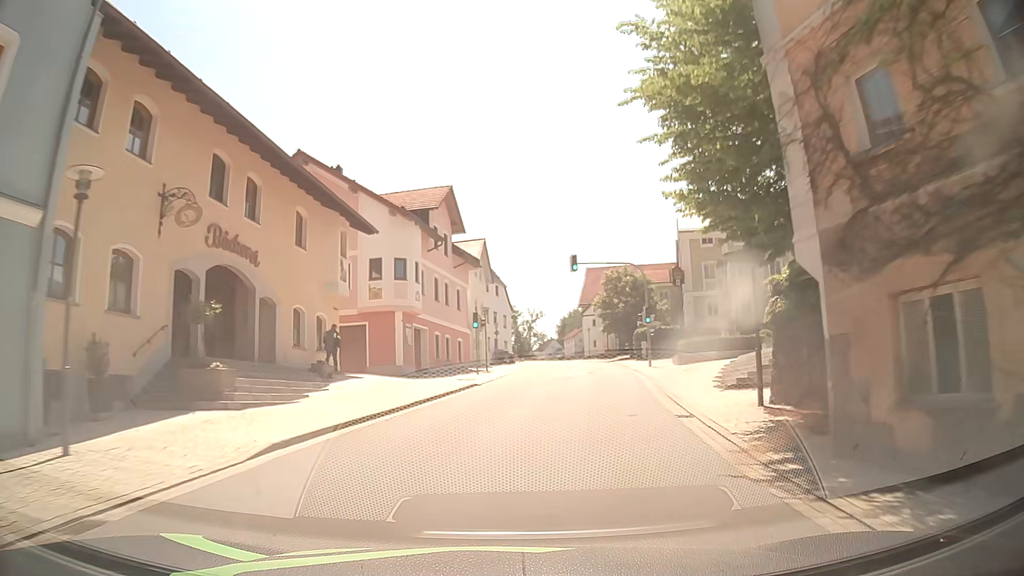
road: tertiary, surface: asphalt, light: Day
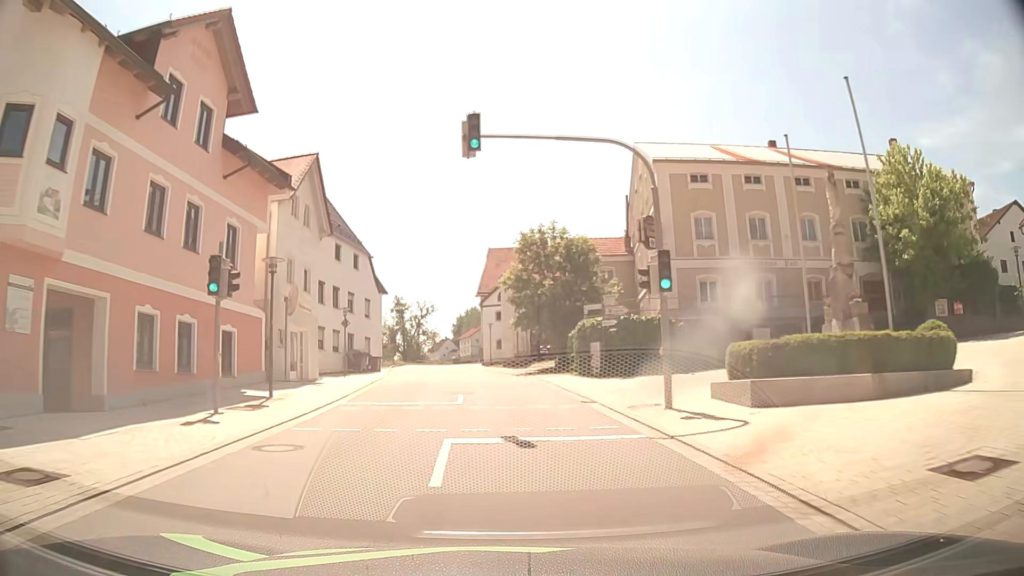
(+2.3, +22.8) m; +9°
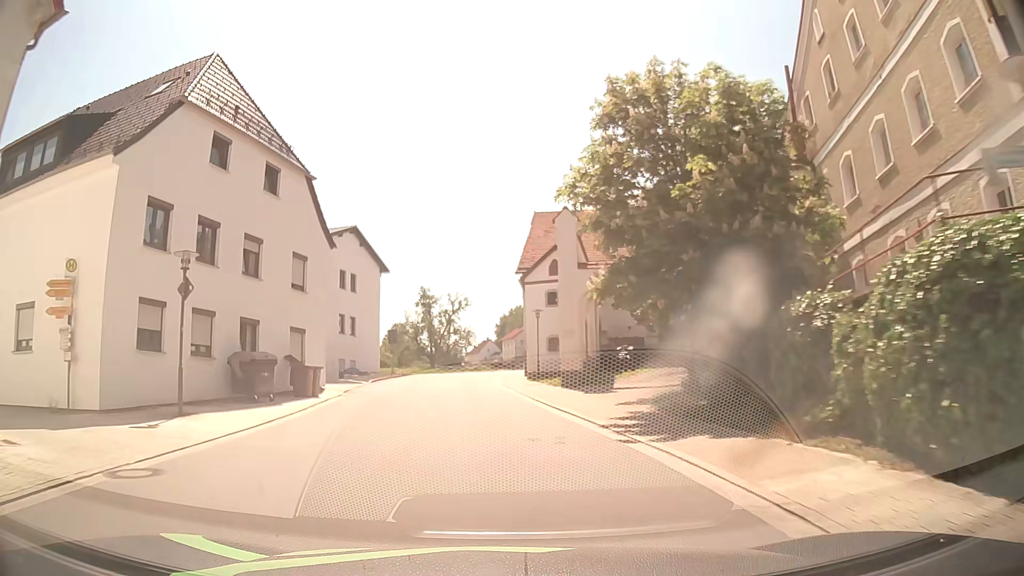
(-0.6, +23.3) m; -4°
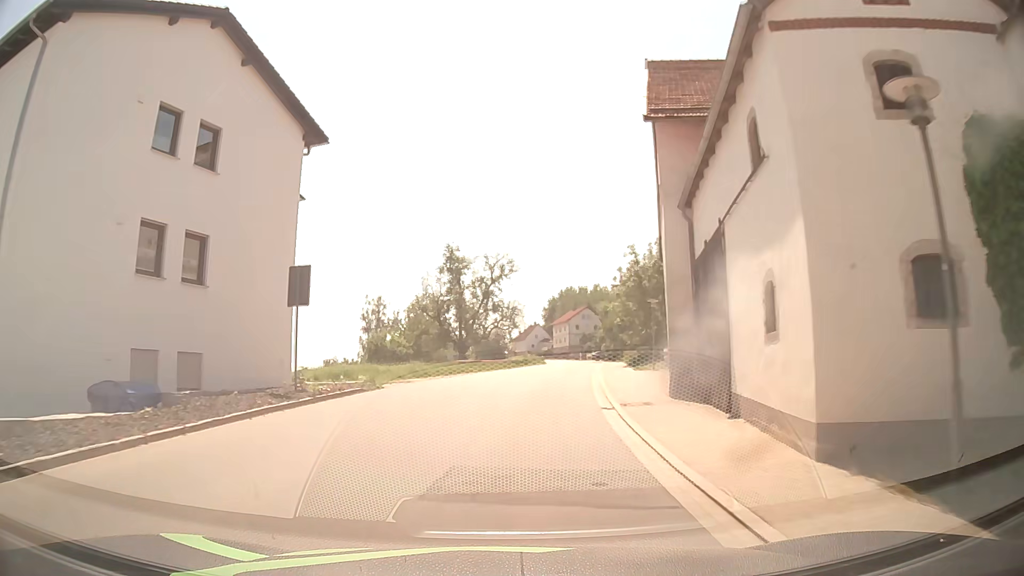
(-1.8, +31.1) m; -4°
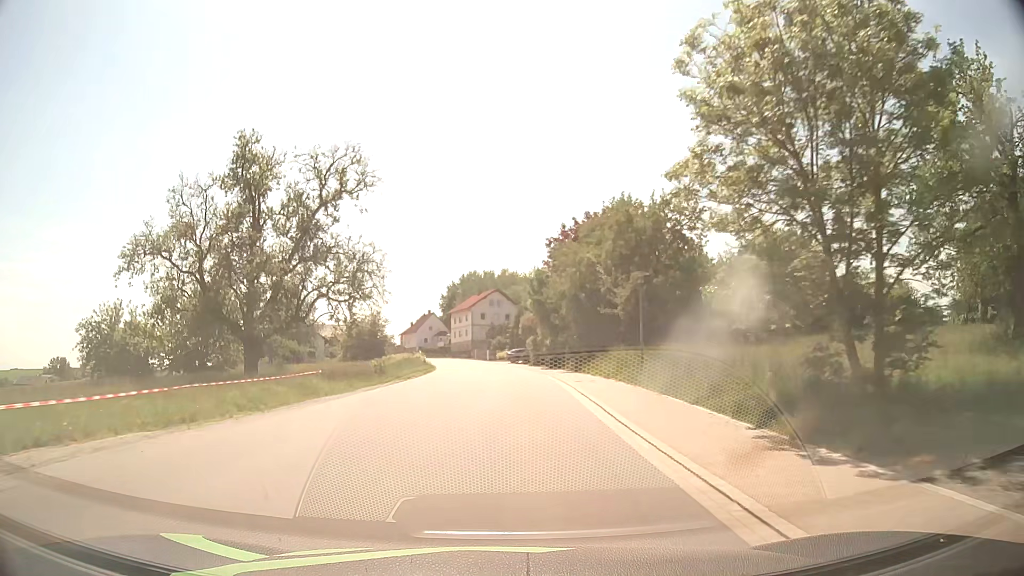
(+3.0, +39.0) m; +8°
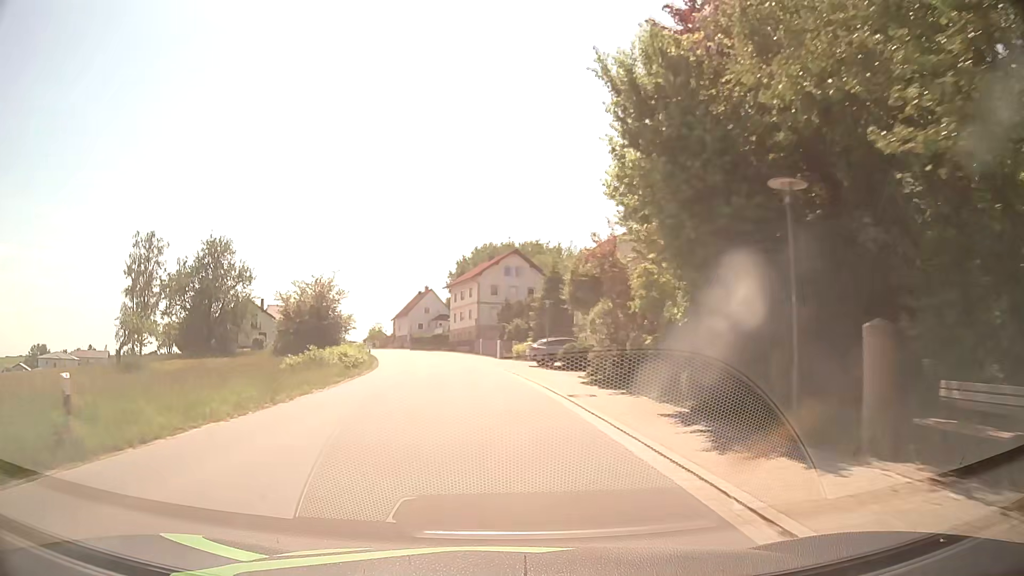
(0.0, +39.1) m; -2°
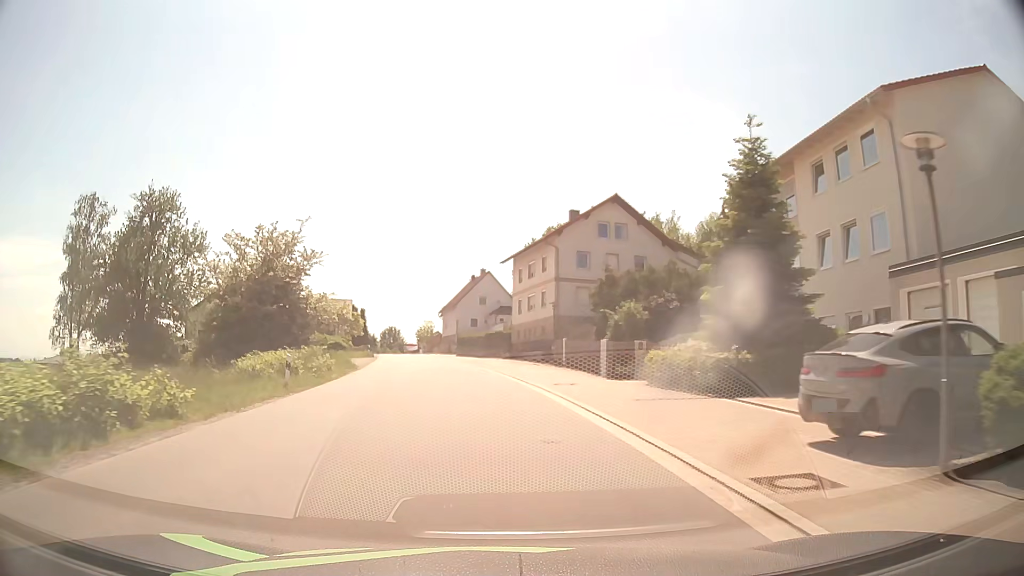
(-1.6, +31.2) m; -6°
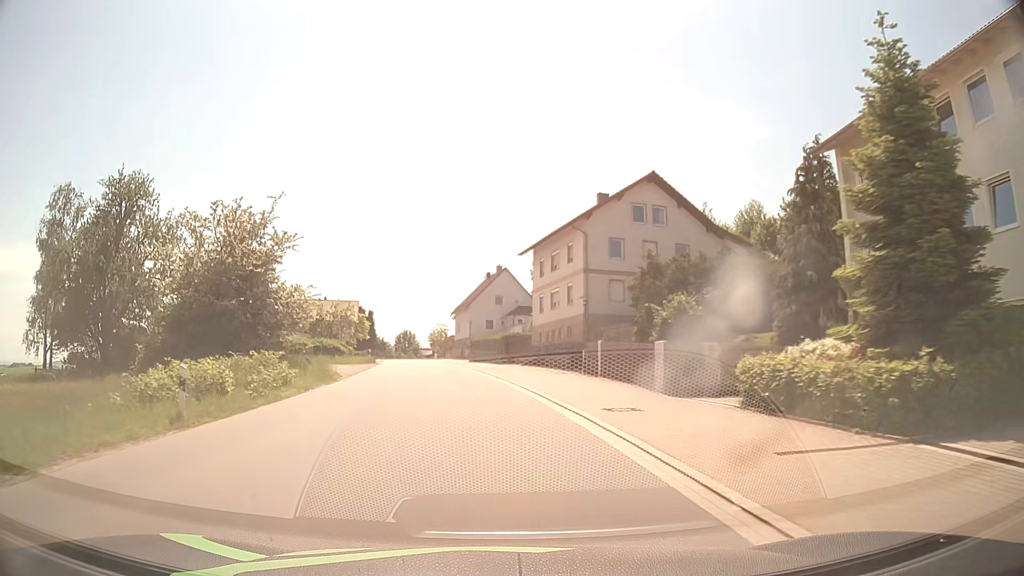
(-0.1, +7.8) m; -1°
(0, +10) (-1, +20) (-2, +30) (-3, +40) (-5, +50) (-6, +60) (-8, +69) (-10, +79) (-11, +89) (-13, +99) m
